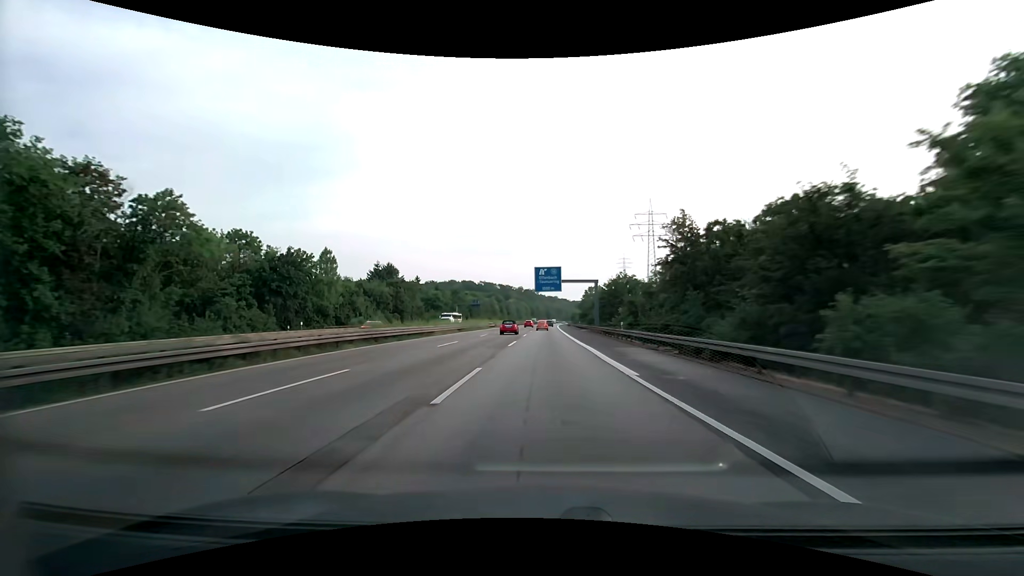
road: motorway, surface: asphalt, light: Day
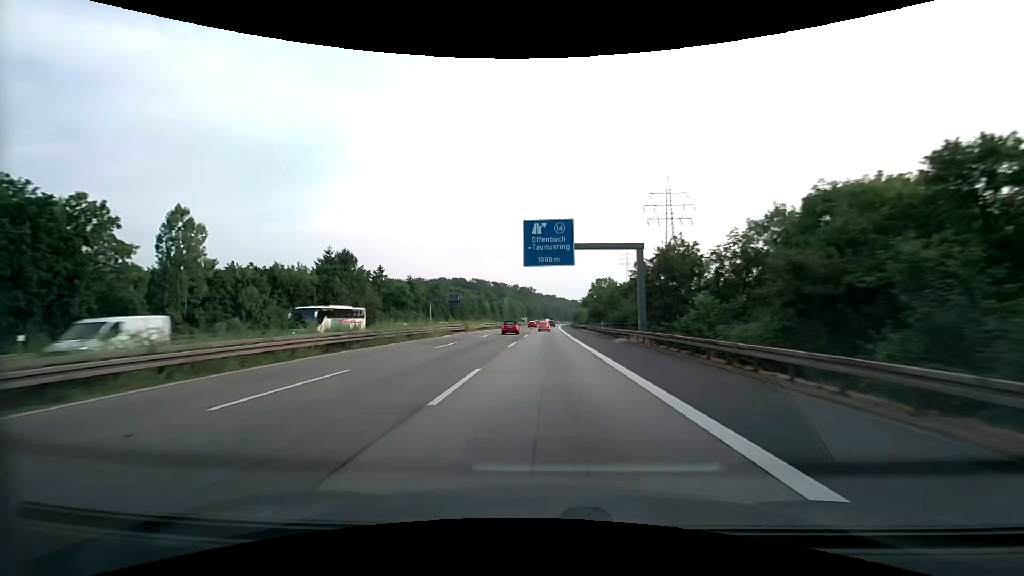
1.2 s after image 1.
(0.0, +35.3) m; 0°
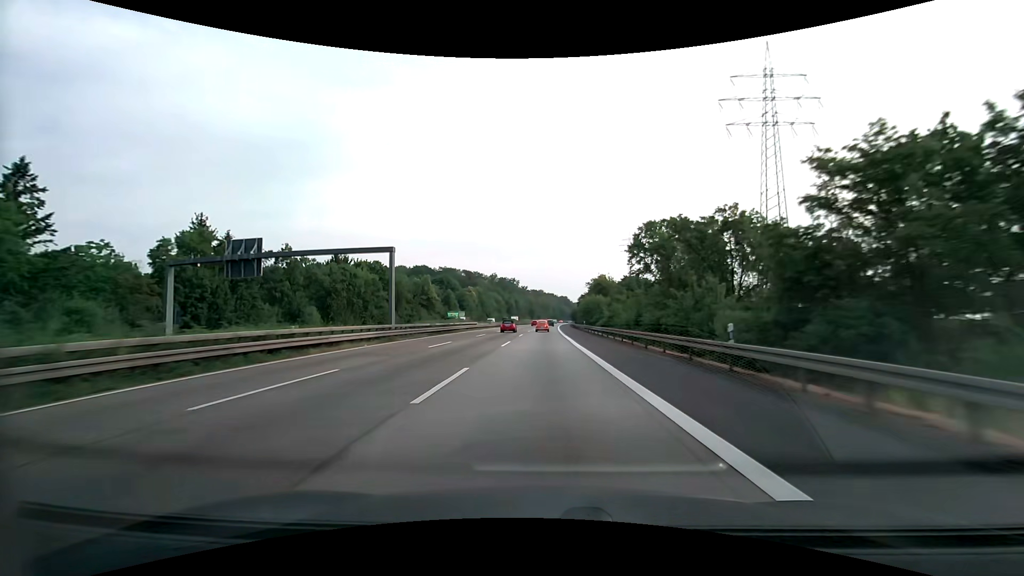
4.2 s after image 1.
(+0.9, +87.9) m; +2°
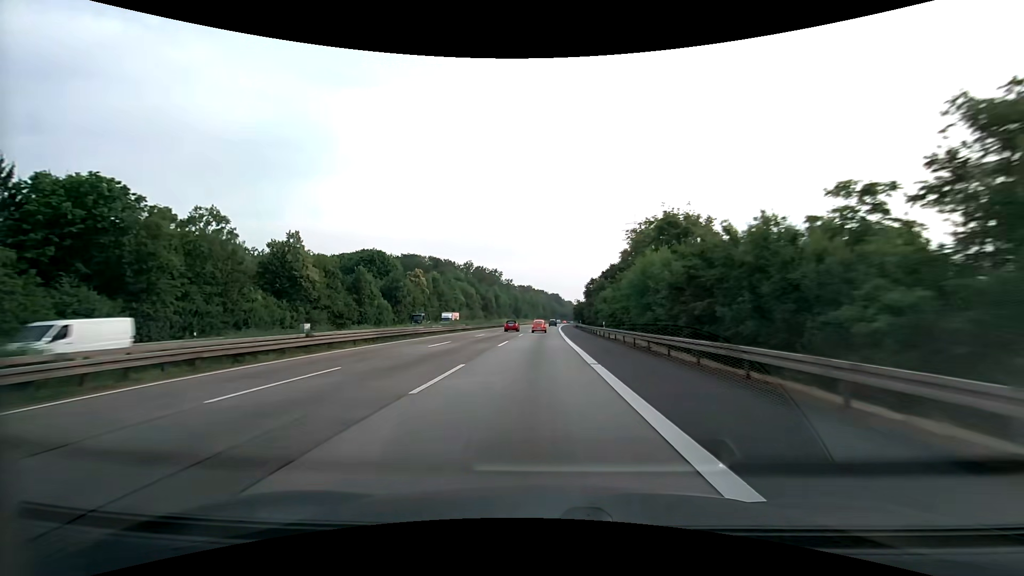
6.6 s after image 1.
(+0.6, +70.0) m; +1°
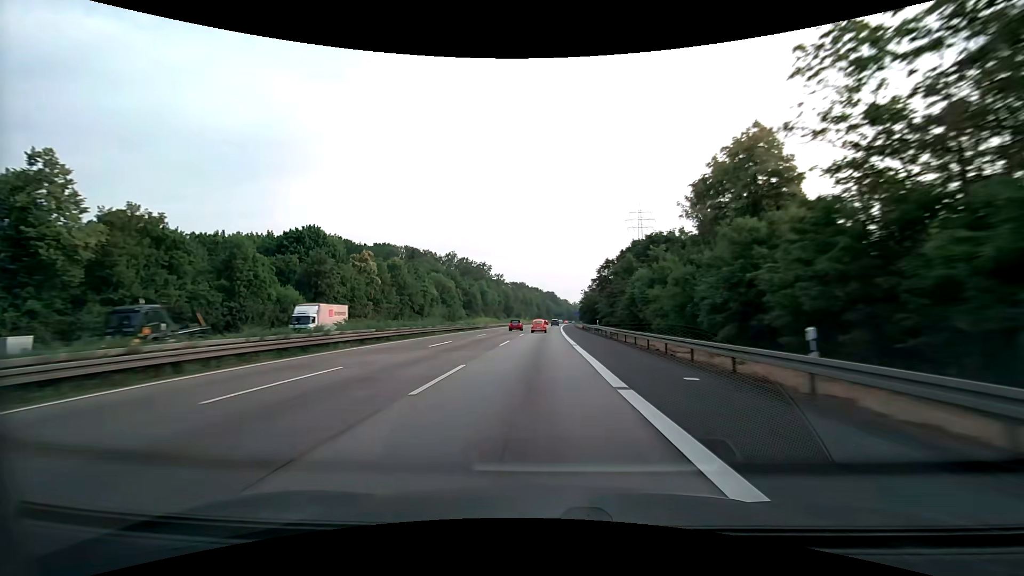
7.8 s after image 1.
(+0.2, +34.9) m; +1°
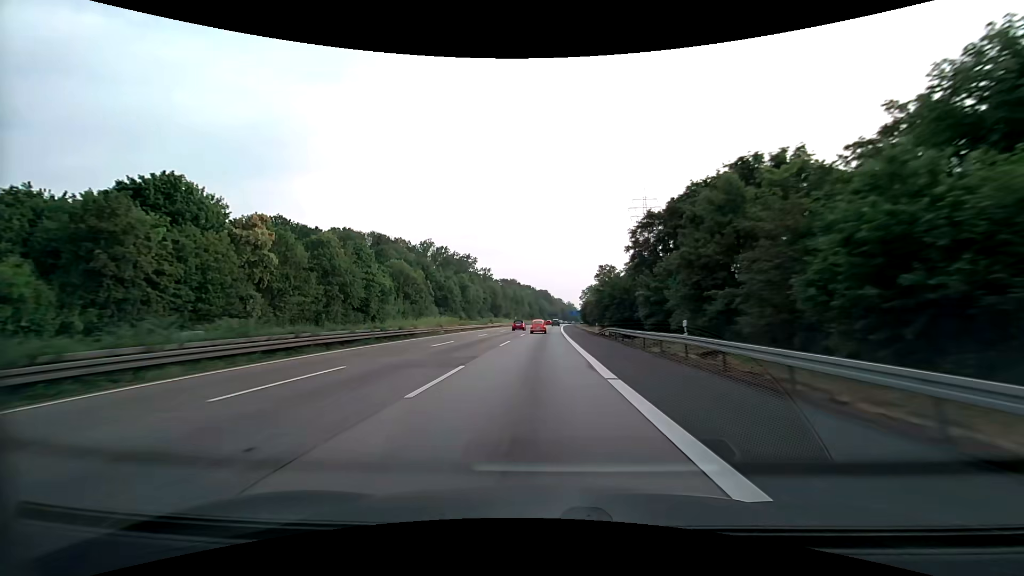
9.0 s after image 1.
(+0.2, +34.9) m; +1°
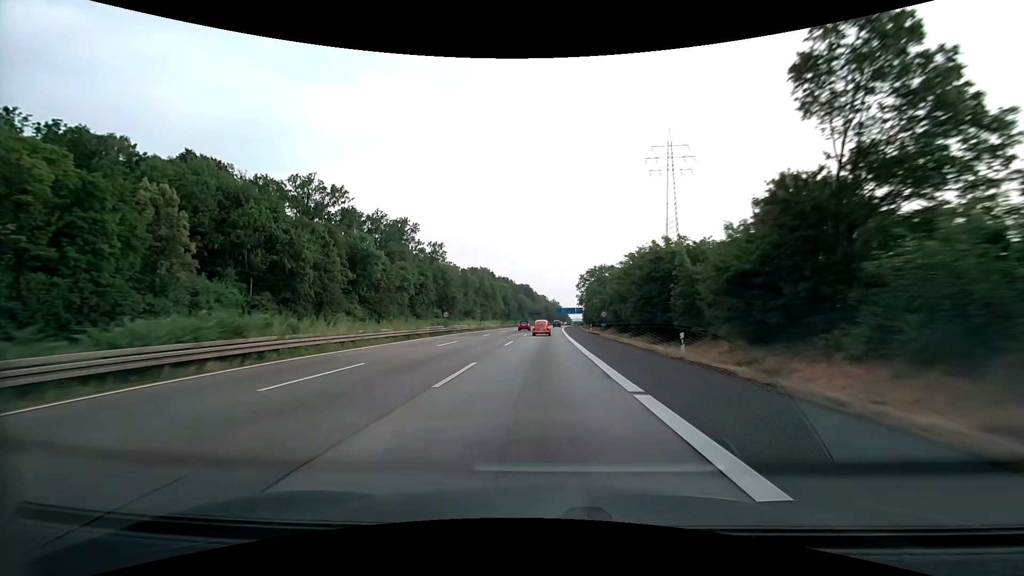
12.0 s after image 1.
(+1.5, +87.0) m; +2°
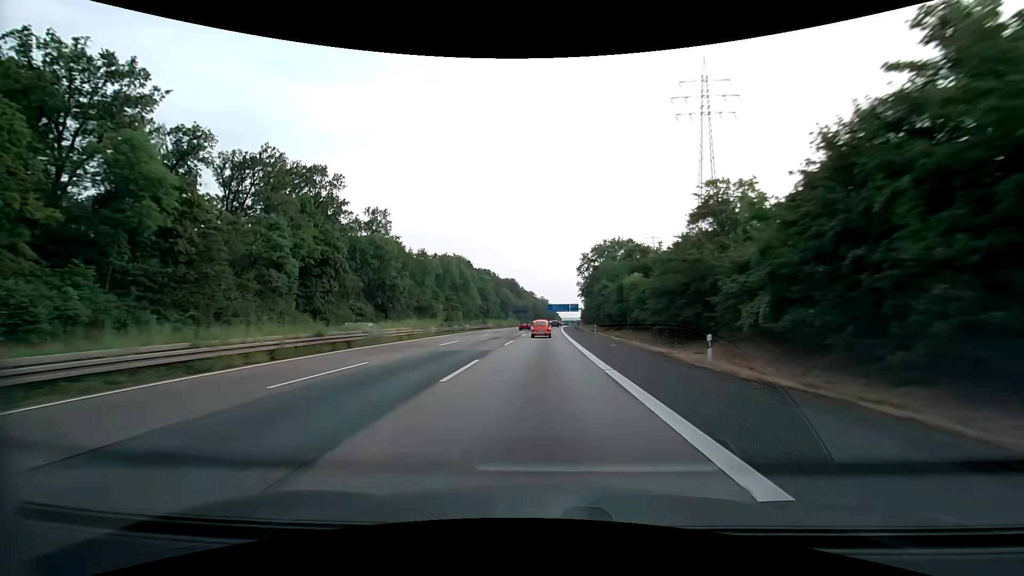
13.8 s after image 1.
(+0.5, +52.0) m; +1°
(0, +10) (0, +20) (0, +30) (0, +40) (+1, +50) (+1, +60) (+1, +70) (+2, +80) (+2, +90) (+2, +100) m
